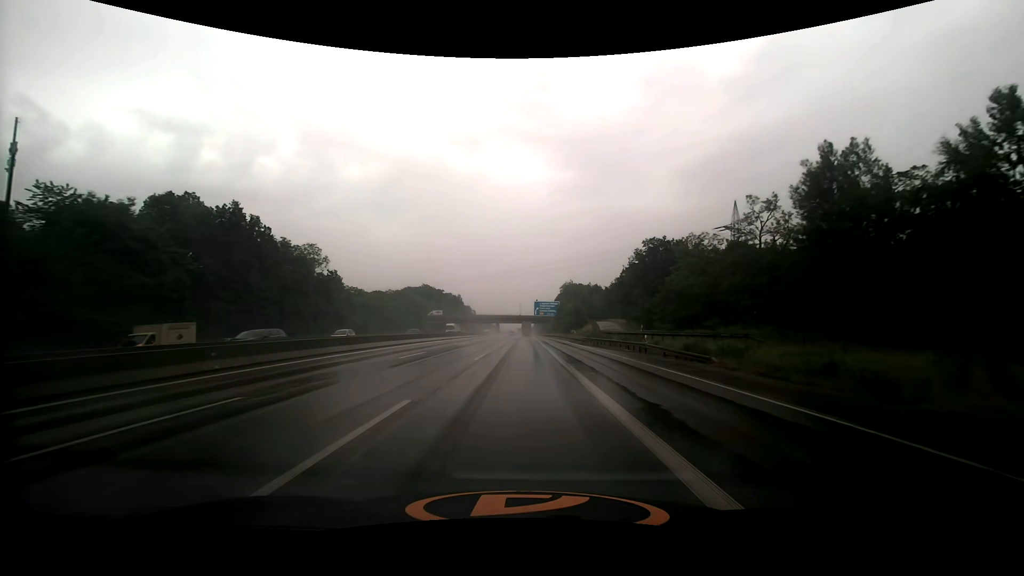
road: motorway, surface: asphalt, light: Day
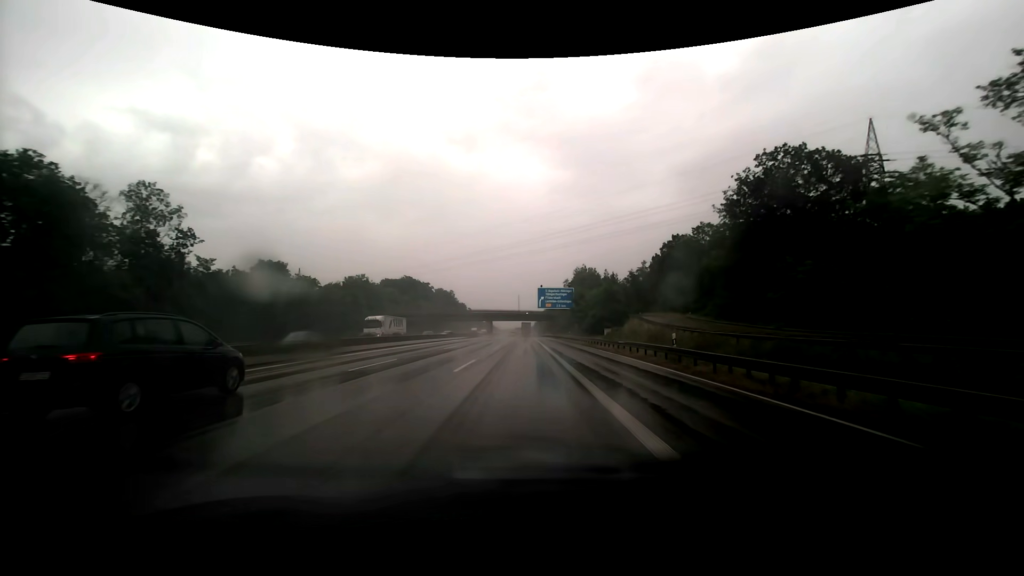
(0.0, +42.1) m; 0°
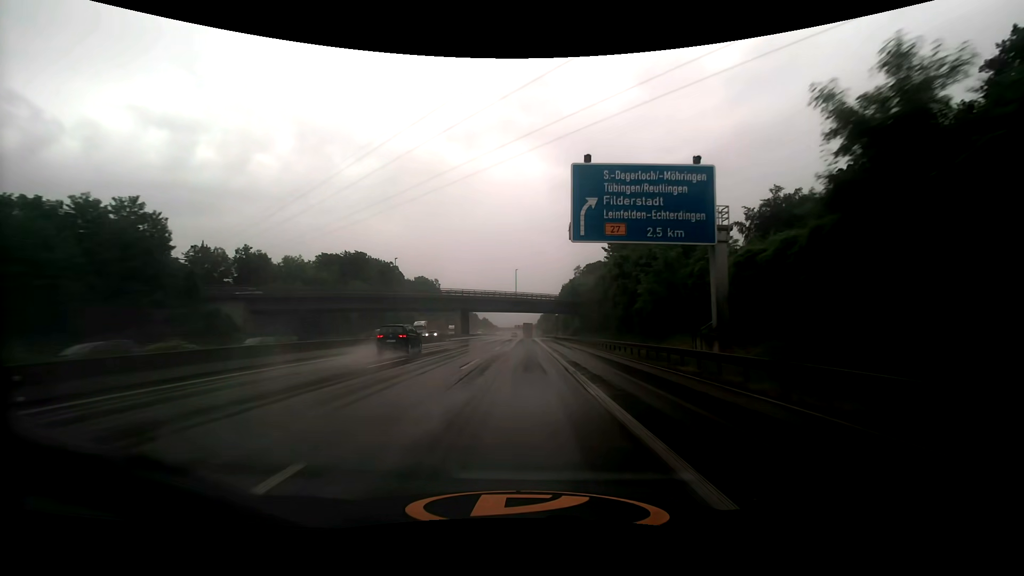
(0.0, +70.6) m; 0°
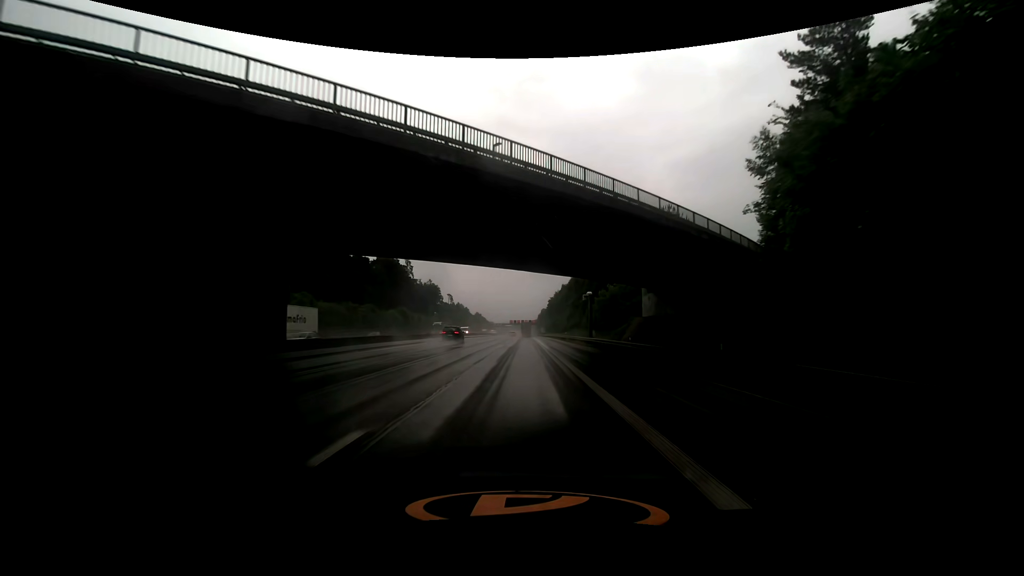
(0.0, +70.8) m; 0°
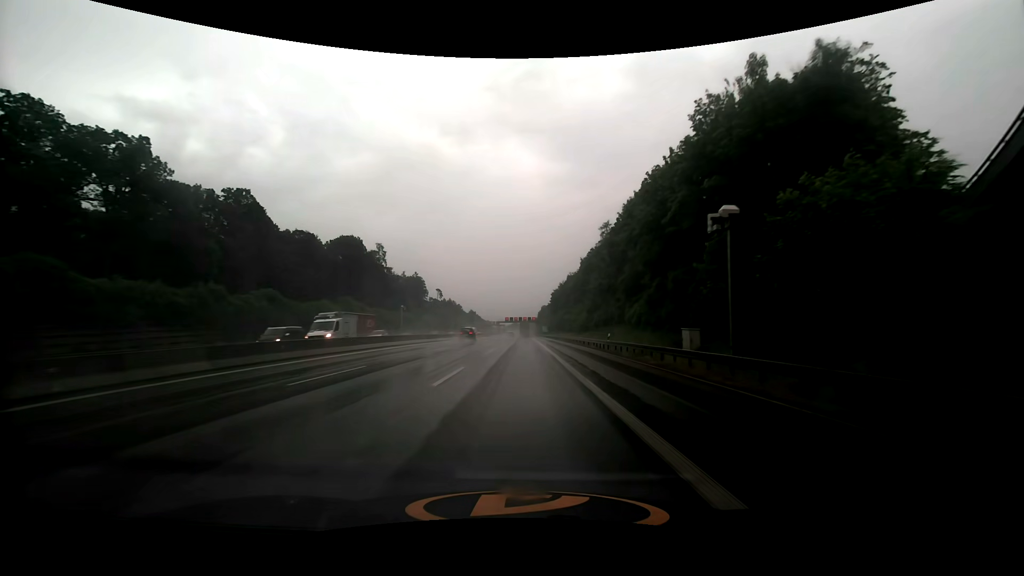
(+0.1, +42.8) m; 0°
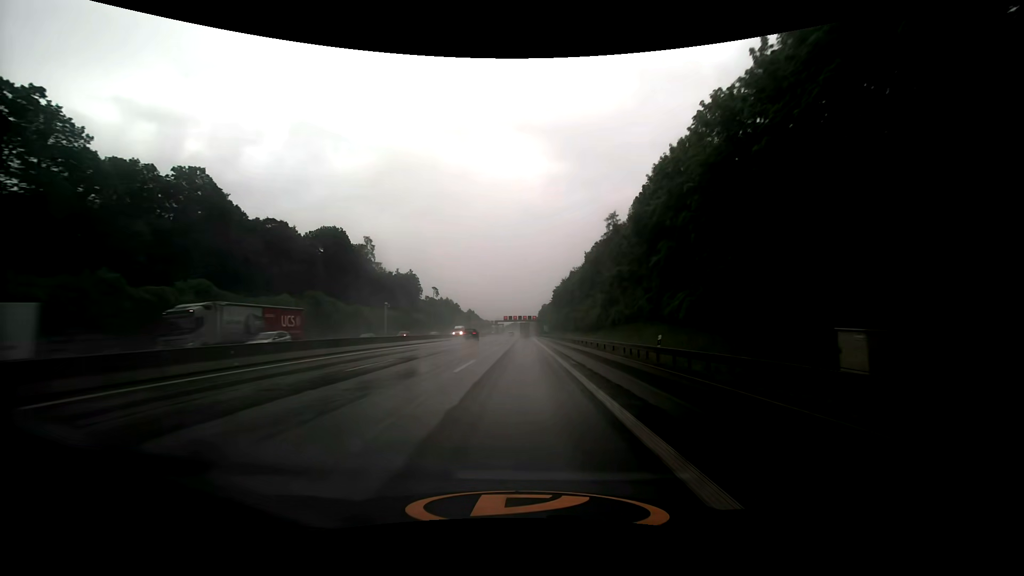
(0.0, +14.2) m; 0°
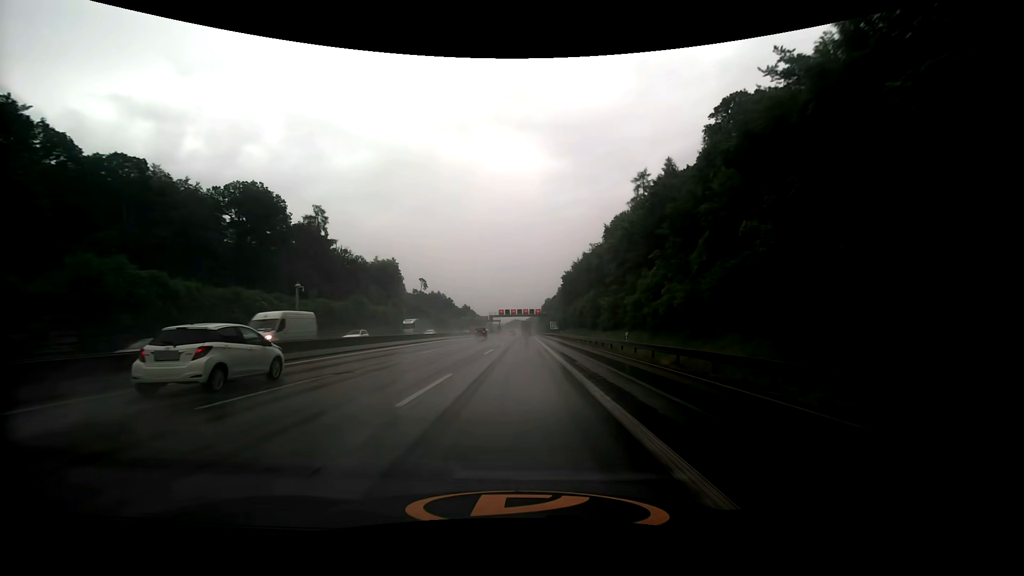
(-0.1, +43.0) m; 0°
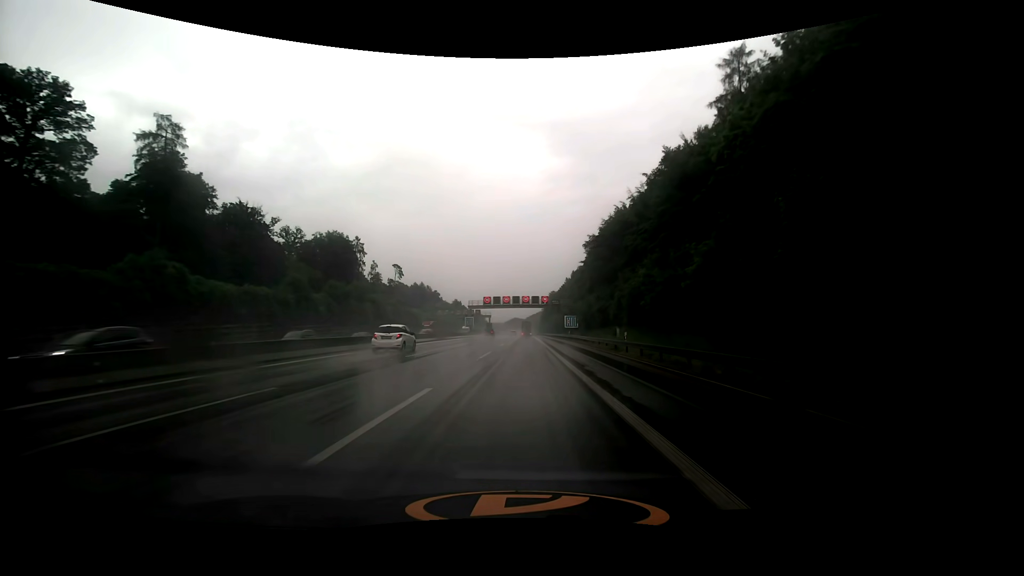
(0.0, +57.8) m; 0°
(0, +10) (0, +20) (0, +30) (0, +40) (0, +50) (0, +60) (0, +70) (0, +80) (0, +90) (0, +100) m
